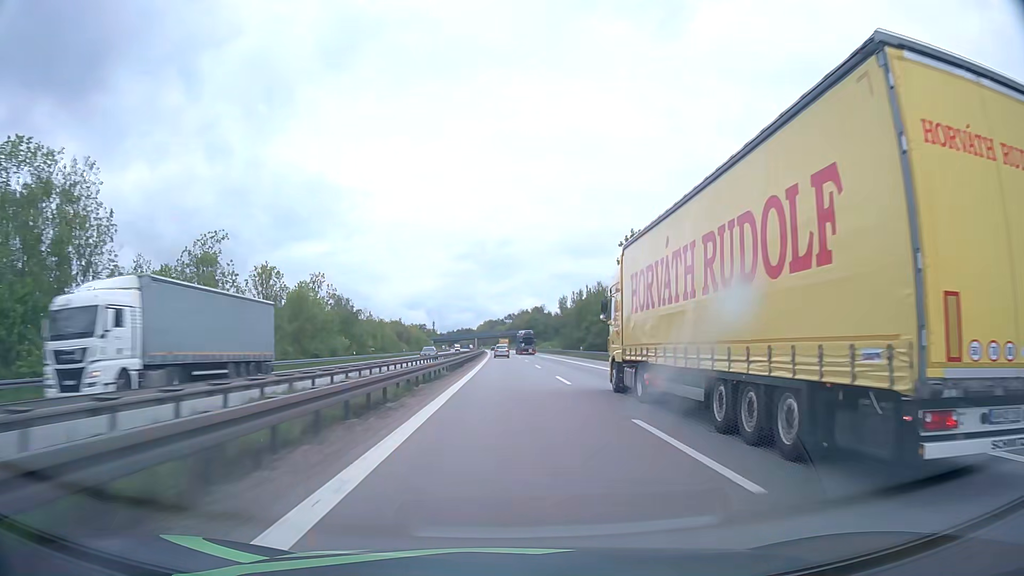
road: motorway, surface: asphalt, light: Day
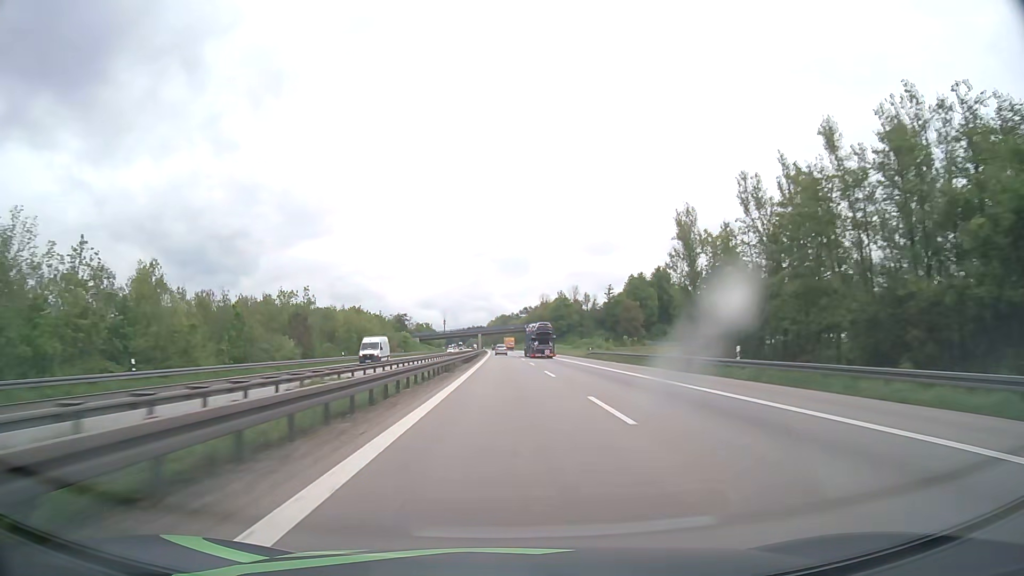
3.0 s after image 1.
(-1.0, +103.2) m; -1°
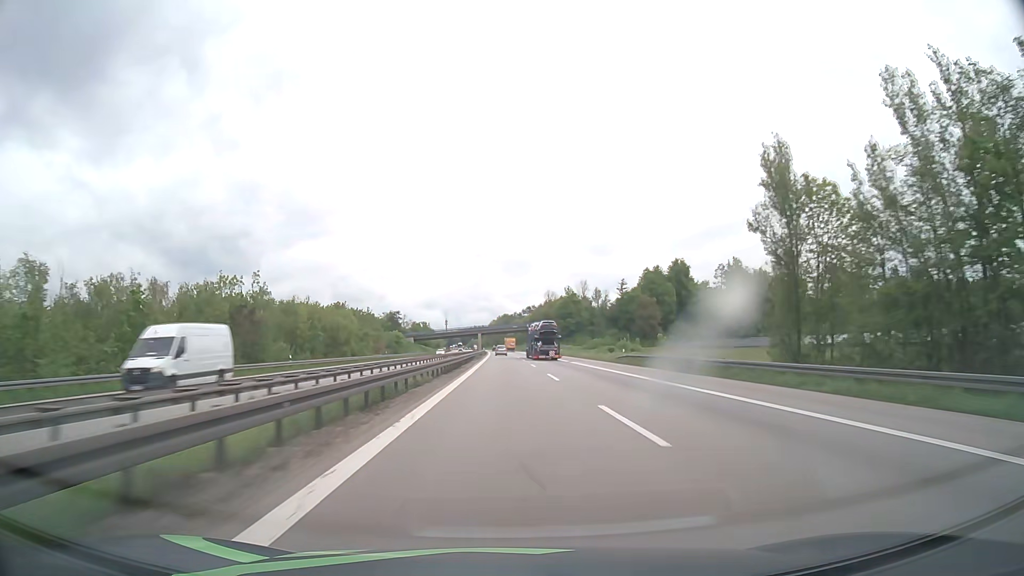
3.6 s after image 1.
(0.0, +20.6) m; 0°
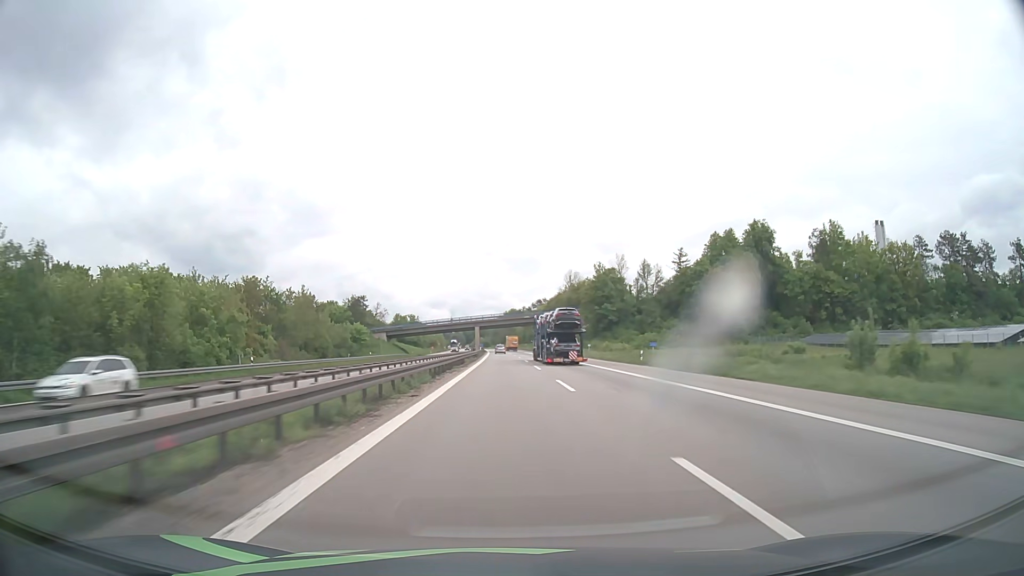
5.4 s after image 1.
(-0.3, +61.9) m; -1°
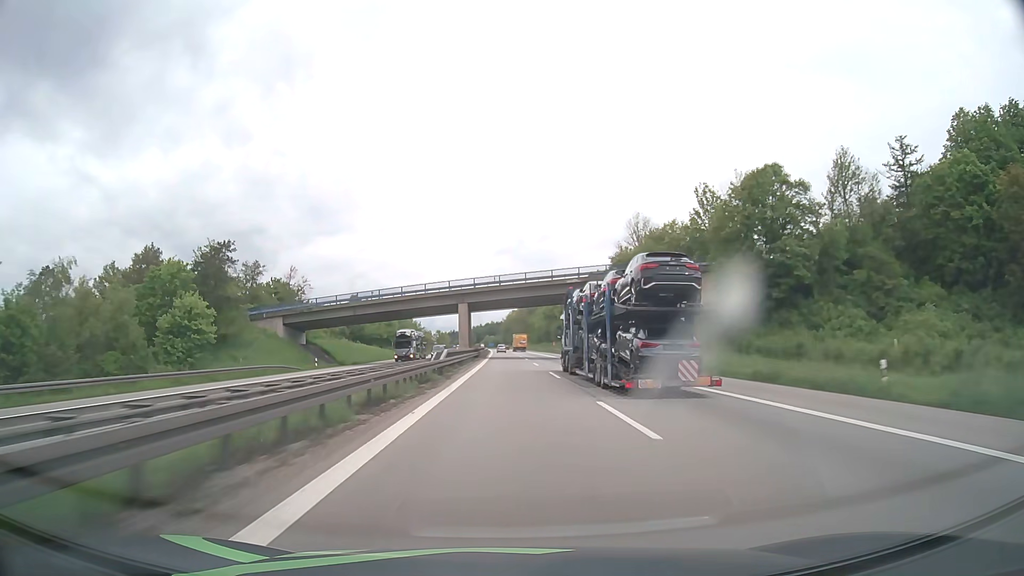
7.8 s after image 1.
(-0.8, +82.6) m; -1°
